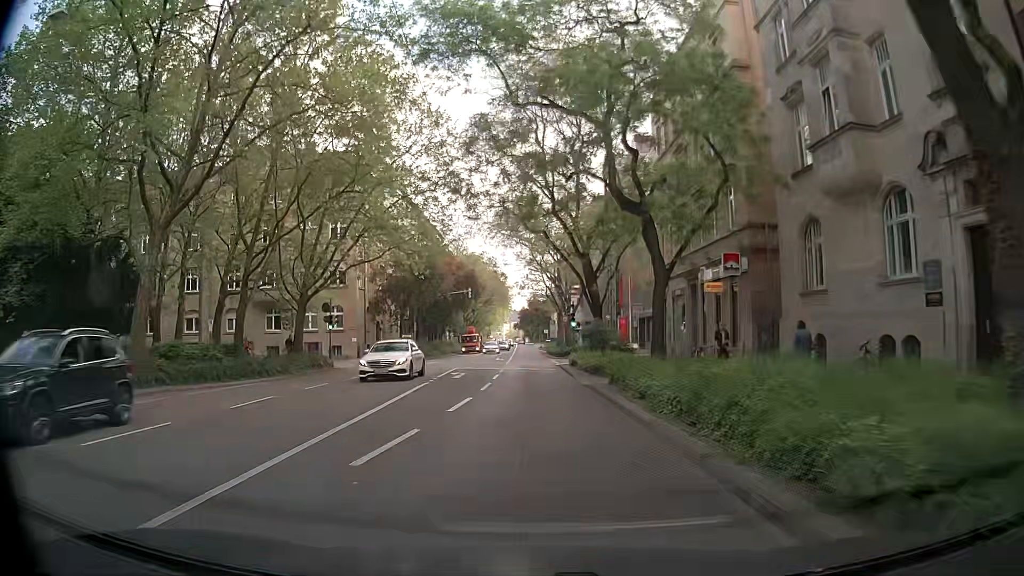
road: secondary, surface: asphalt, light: Day
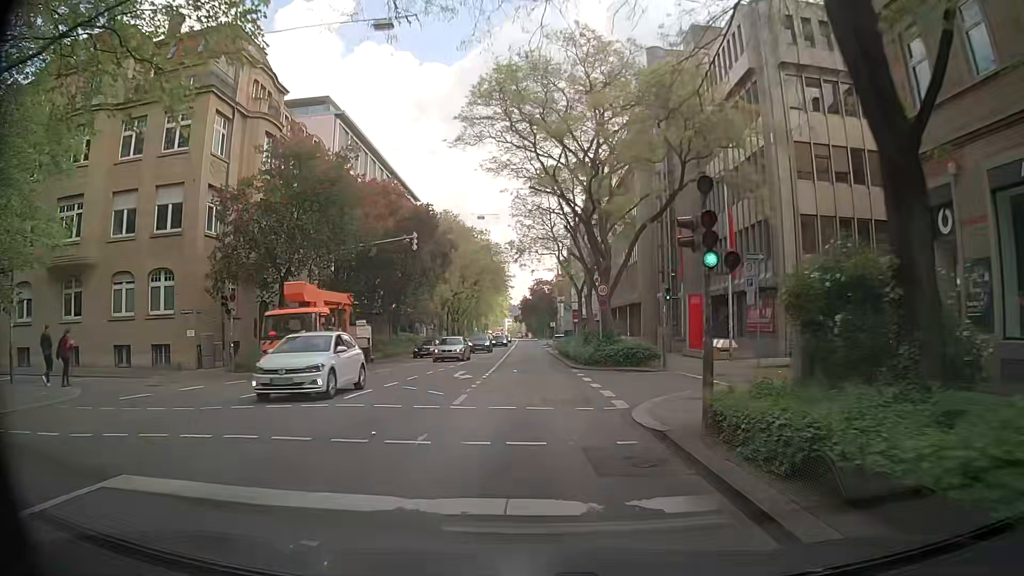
(-0.3, +29.6) m; -2°
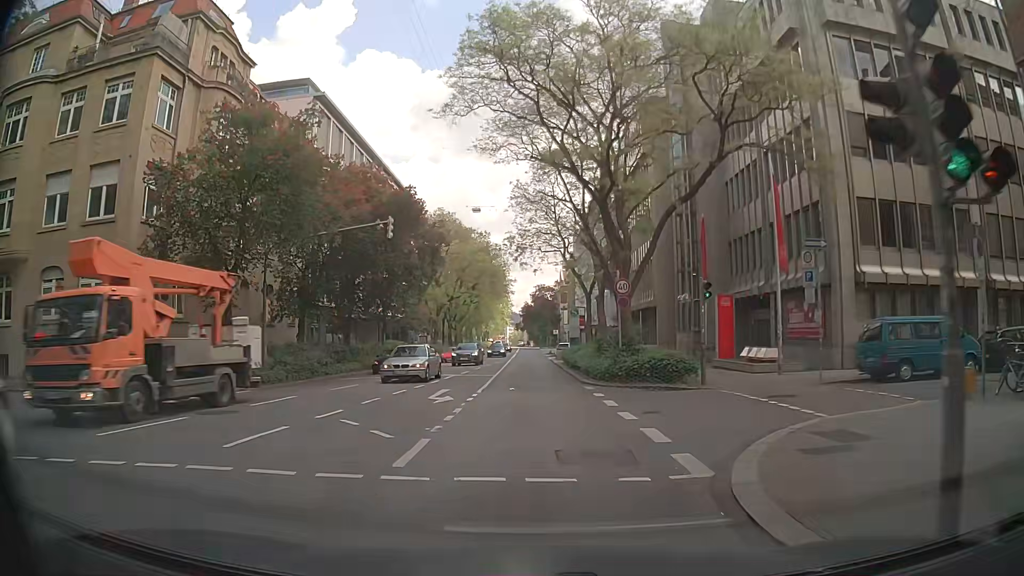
(+0.1, +5.9) m; +2°
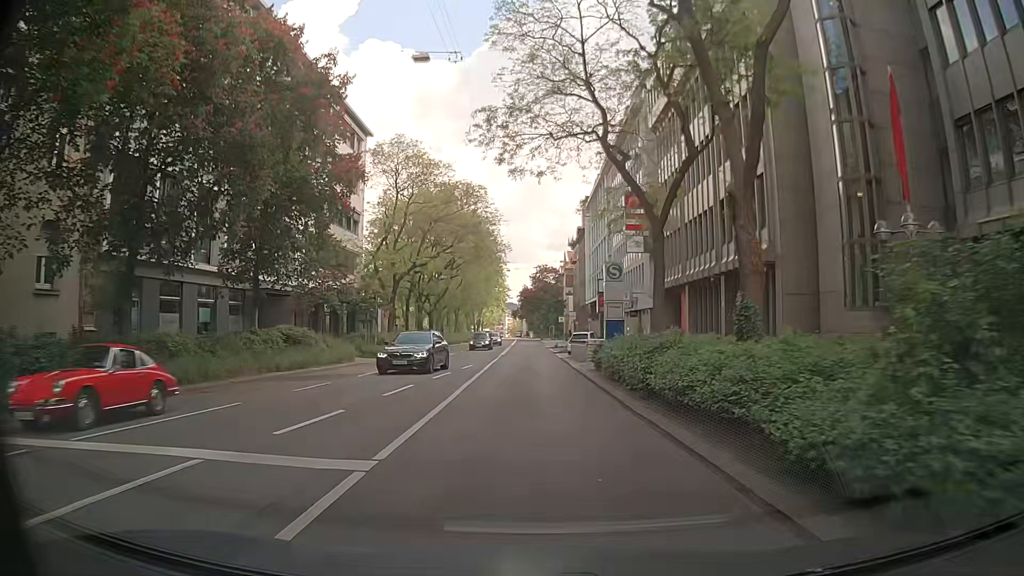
(-0.5, +23.6) m; -2°
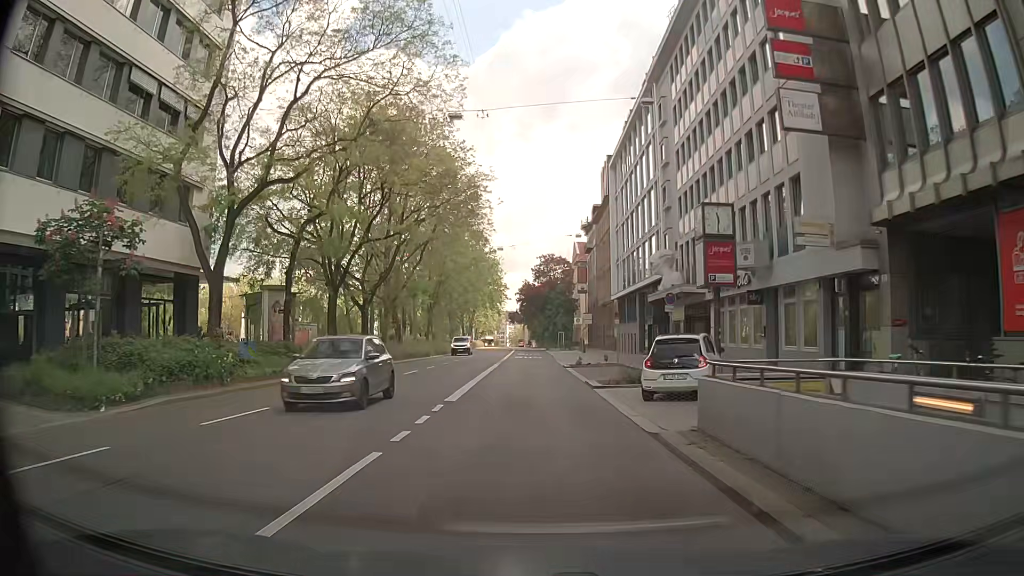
(+0.4, +29.5) m; +1°
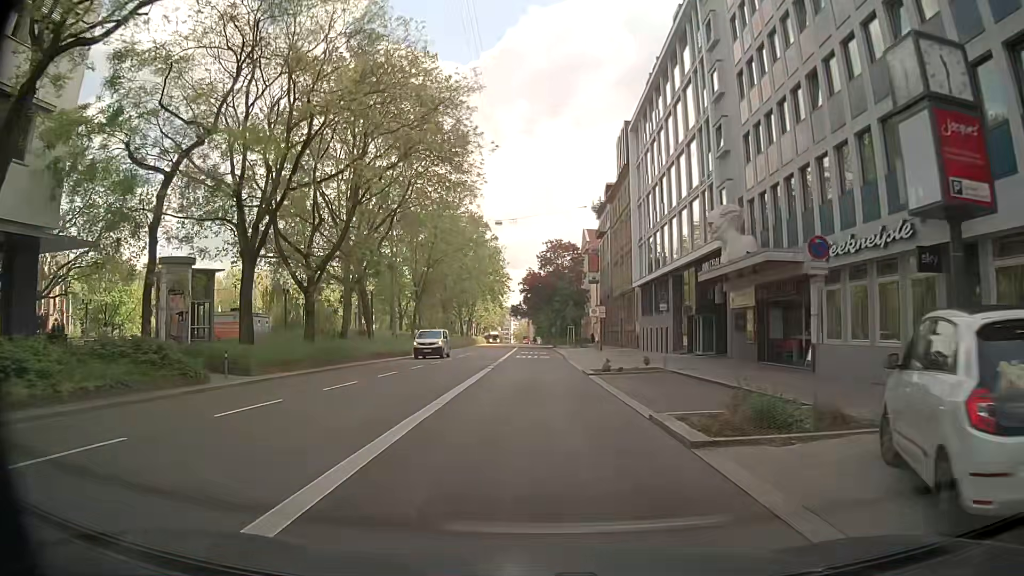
(-0.1, +11.8) m; -1°
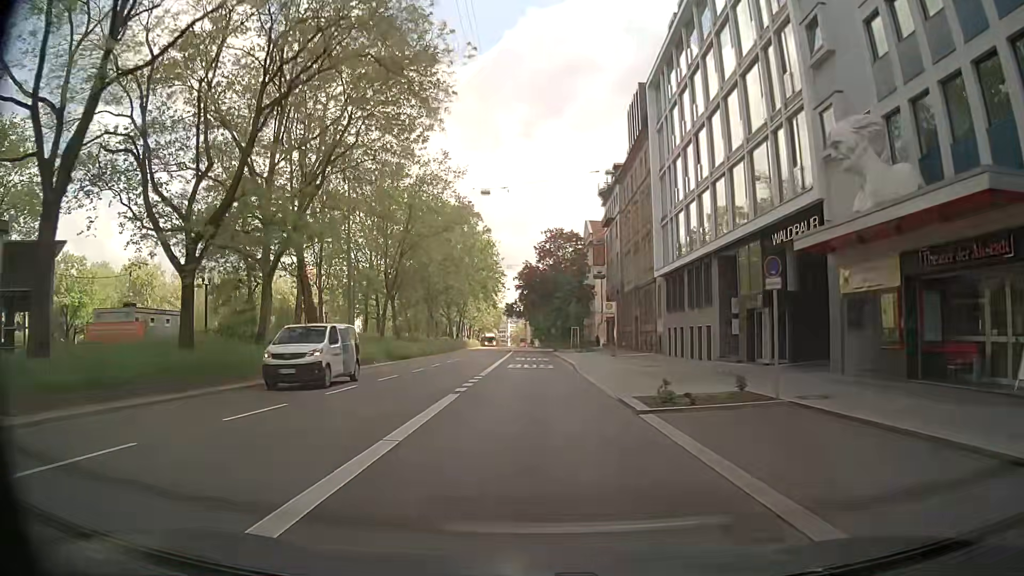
(-0.1, +11.7) m; 0°
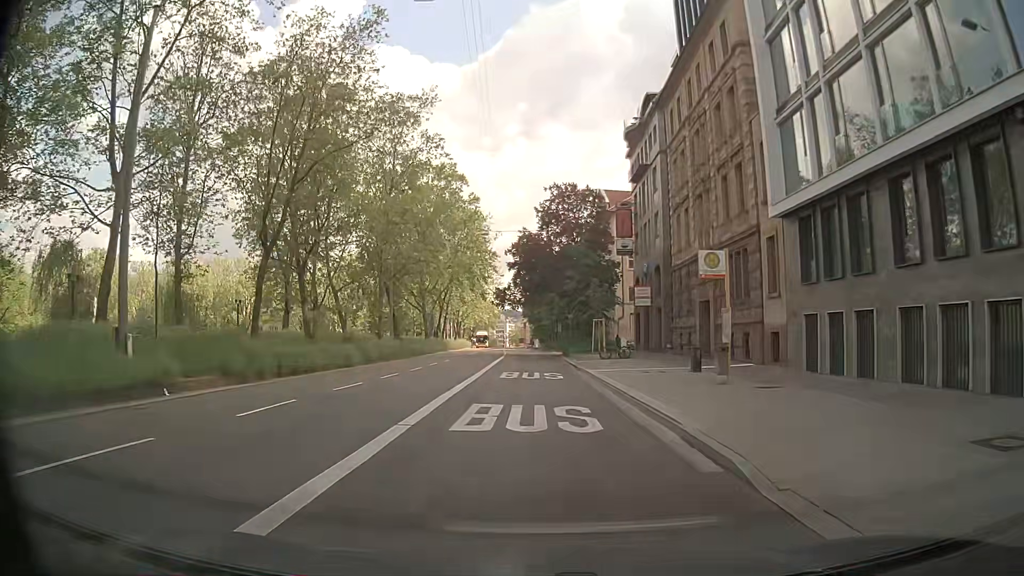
(-0.2, +23.5) m; -1°
